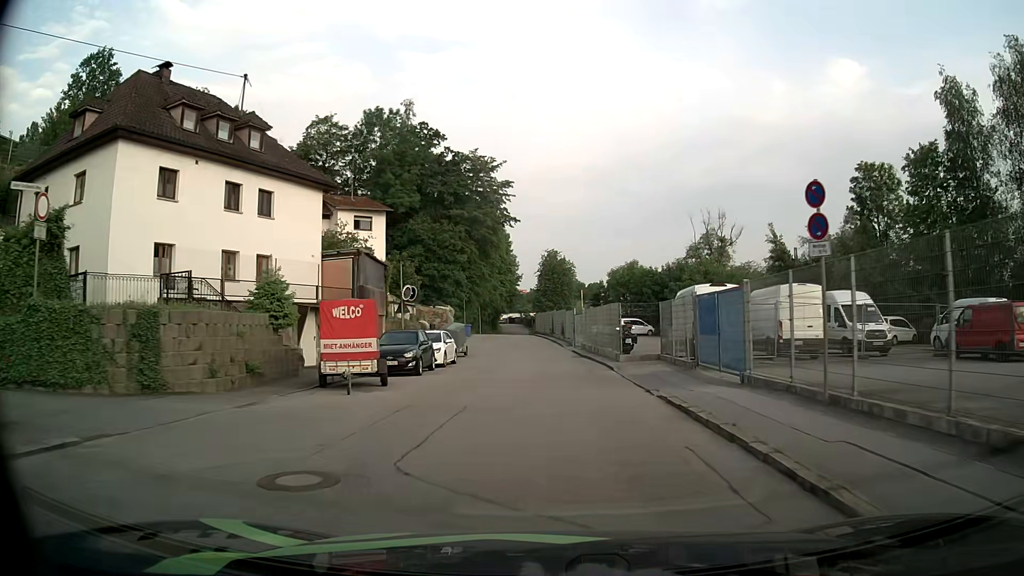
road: residential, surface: asphalt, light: Day
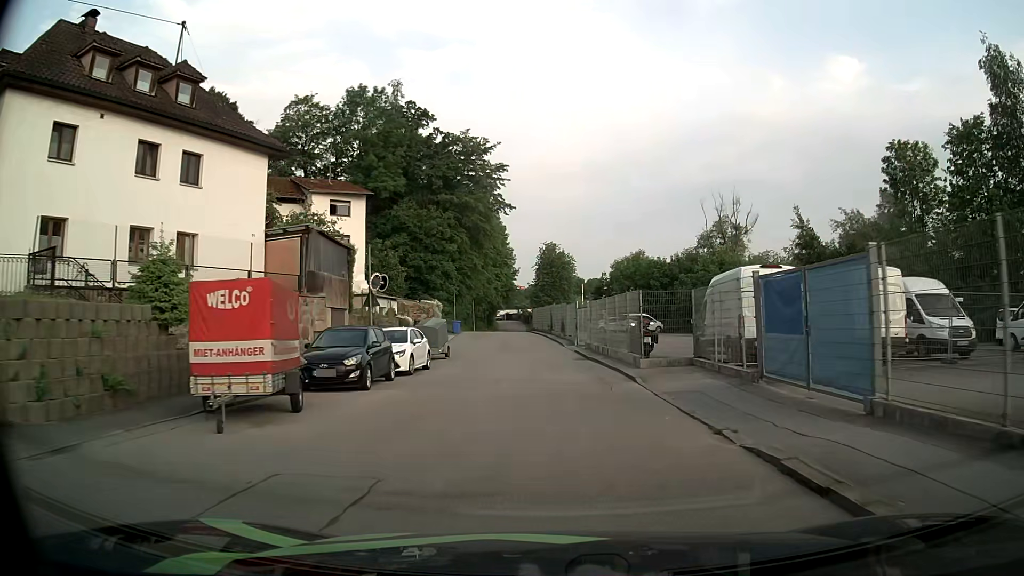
(0.0, +6.2) m; 0°
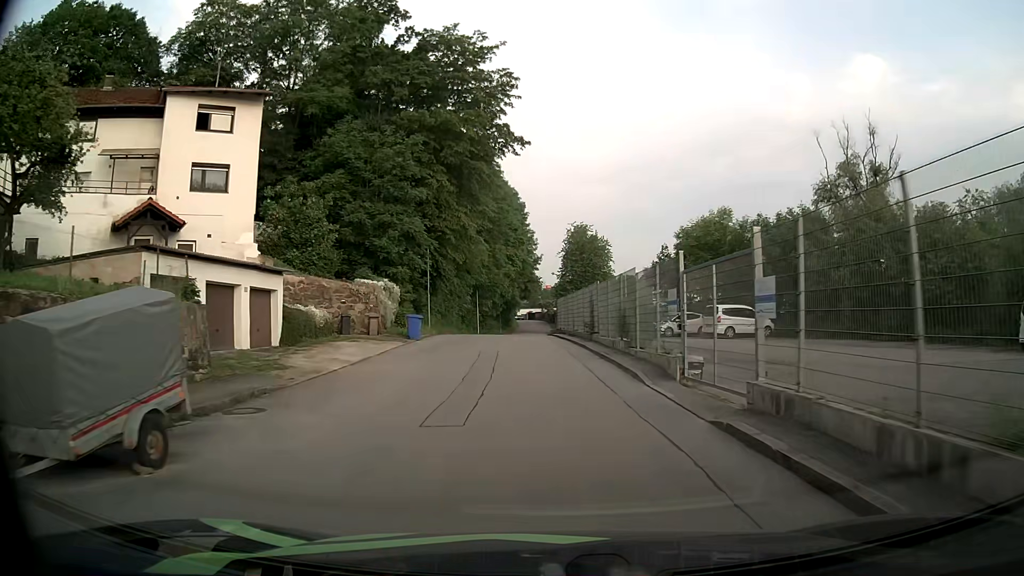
(-0.4, +24.7) m; -2°
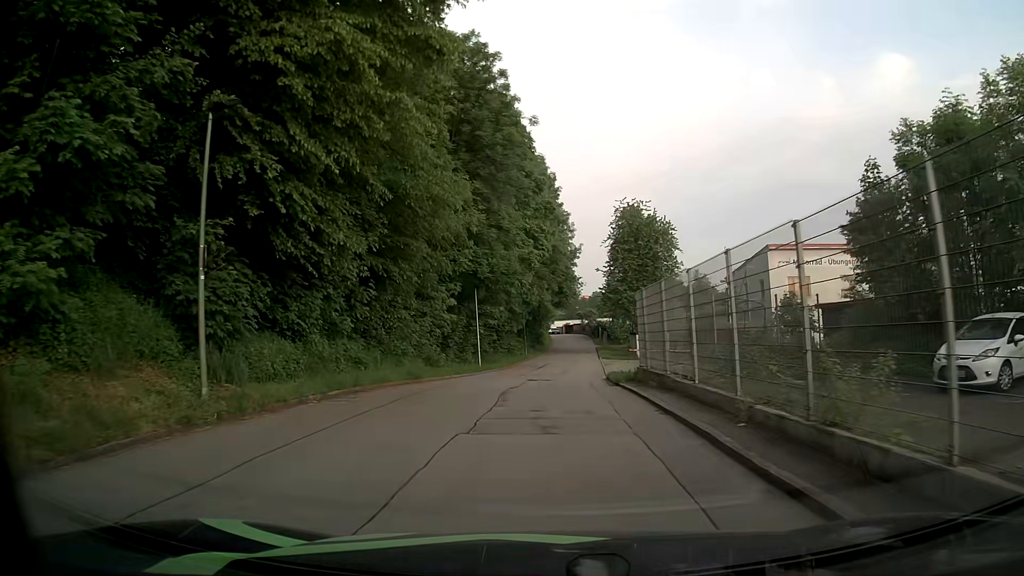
(-0.7, +28.4) m; -2°
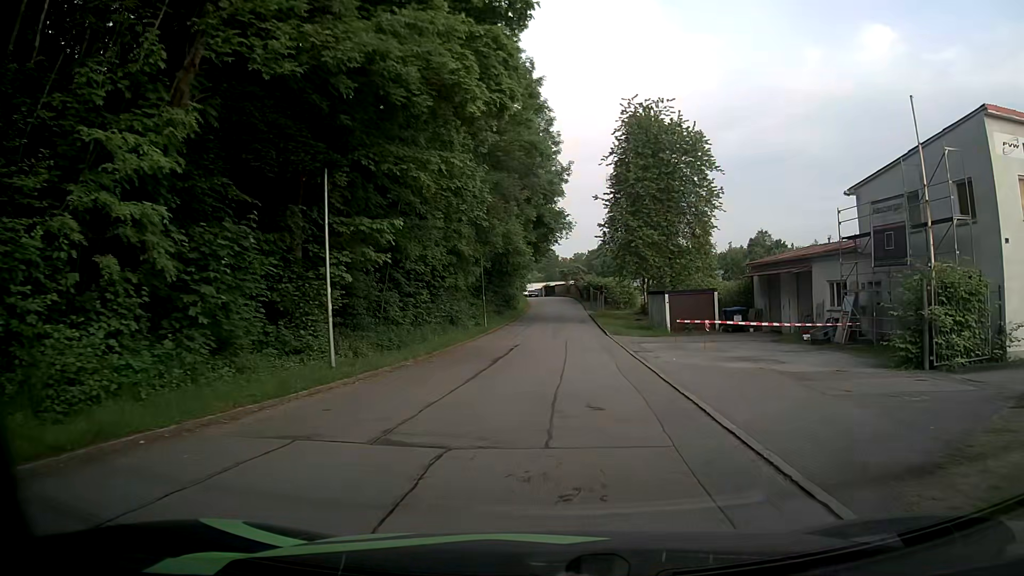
(-0.1, +24.5) m; +1°
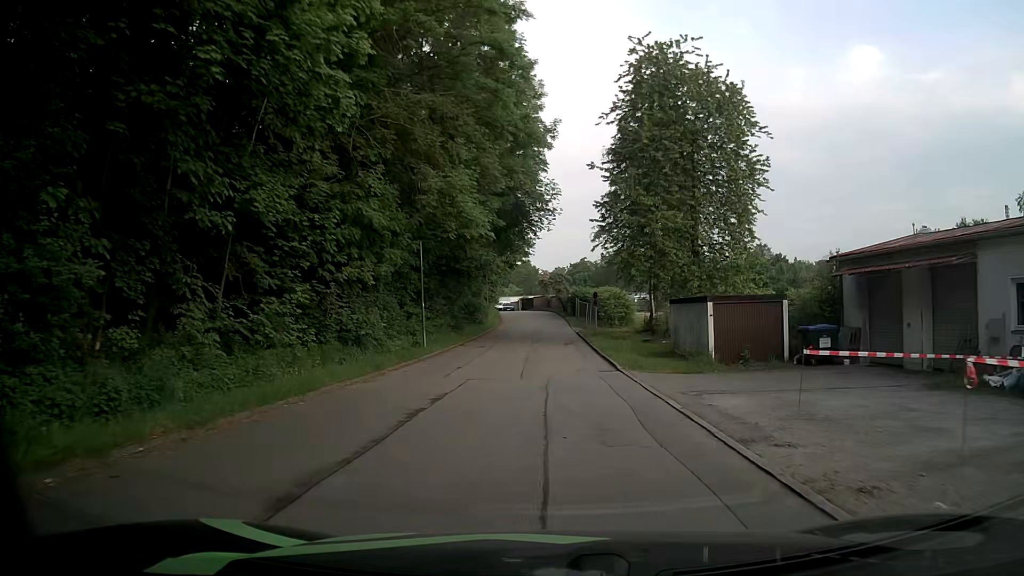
(+0.3, +14.6) m; +2°
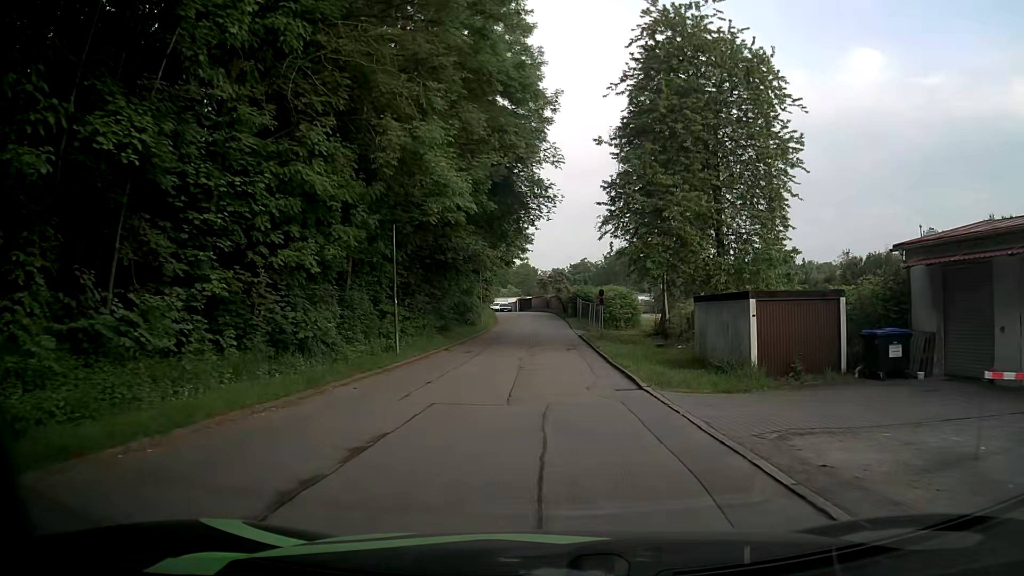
(0.0, +5.1) m; 0°
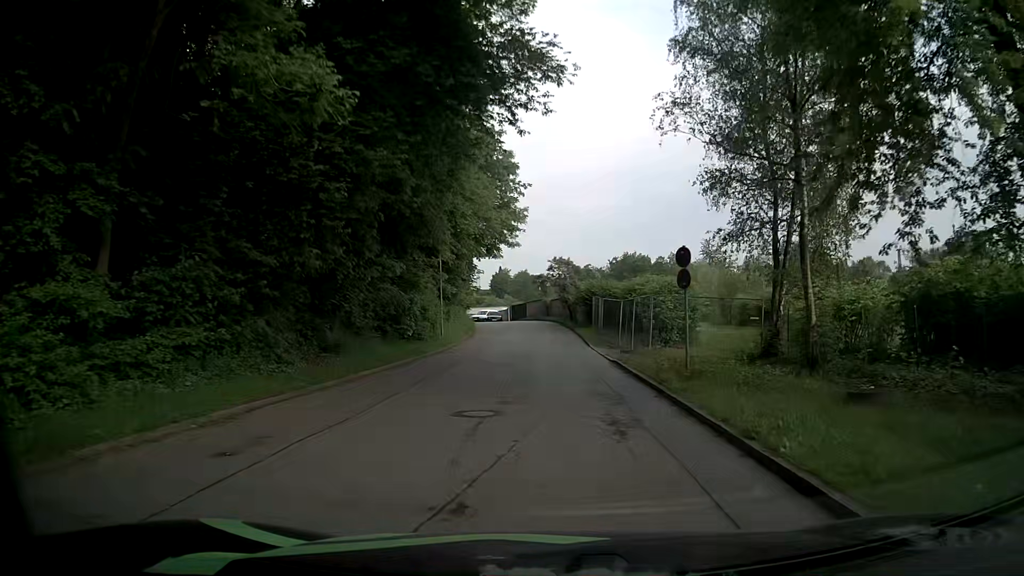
(+0.1, +21.0) m; 0°
(0, +10) (0, +20) (0, +30) (-1, +40) (-1, +50) (-3, +60) (-6, +69) (-10, +78) (-14, +88) (-17, +97) m
